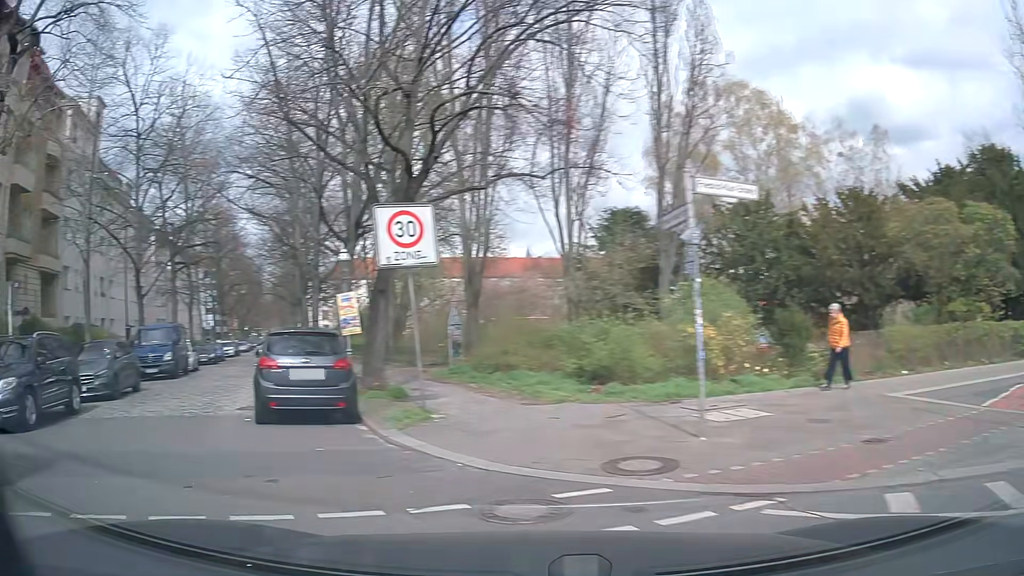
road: residential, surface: asphalt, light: Day
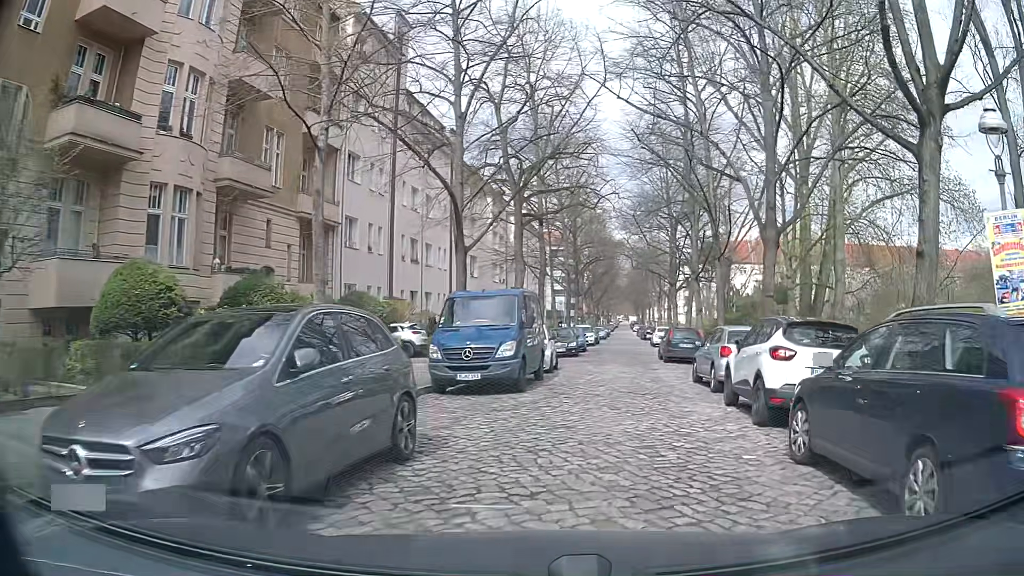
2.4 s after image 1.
(-6.5, +12.0) m; -31°
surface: sett
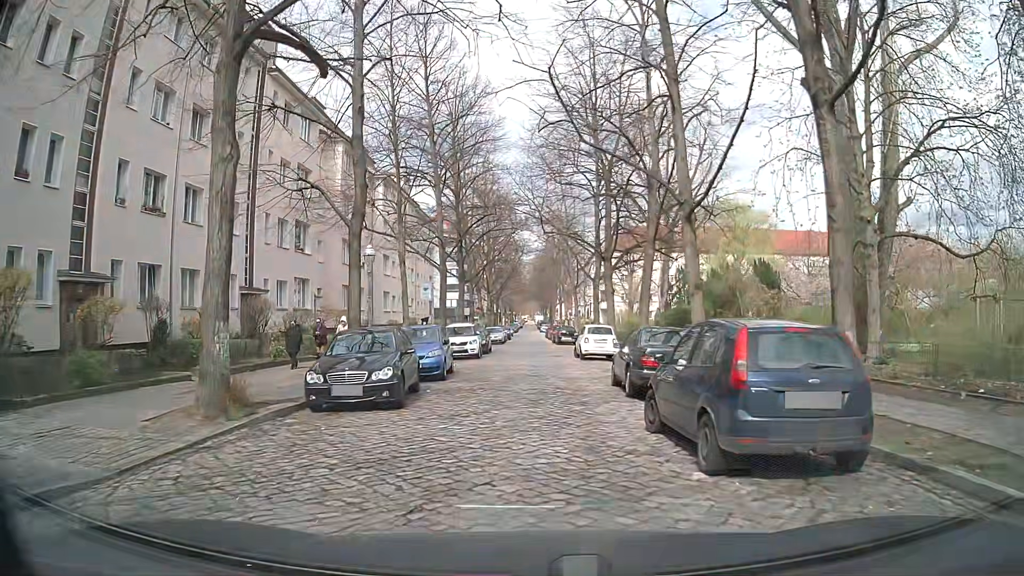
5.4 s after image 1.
(+2.9, +20.9) m; +8°
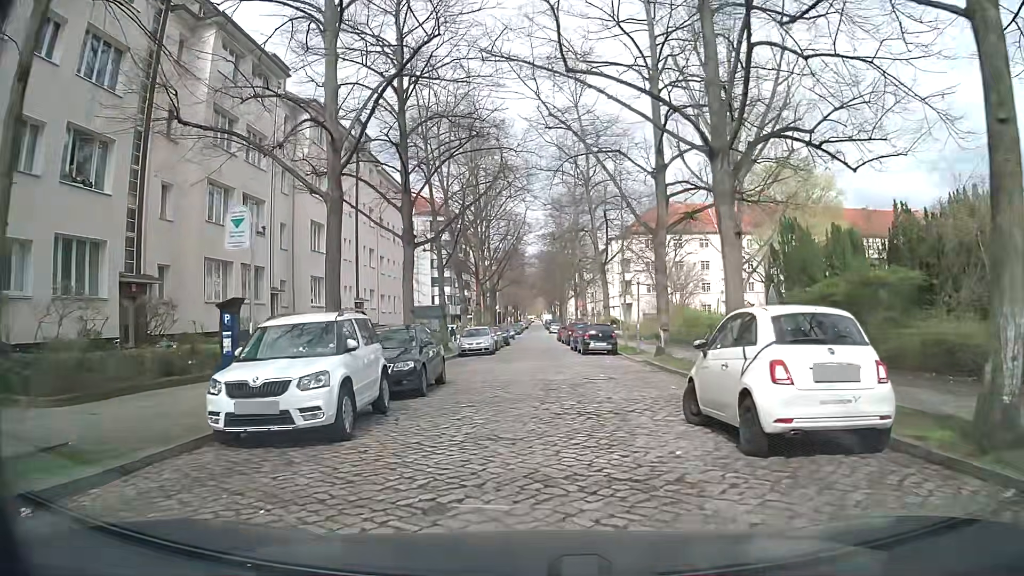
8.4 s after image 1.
(+0.2, +21.9) m; -1°
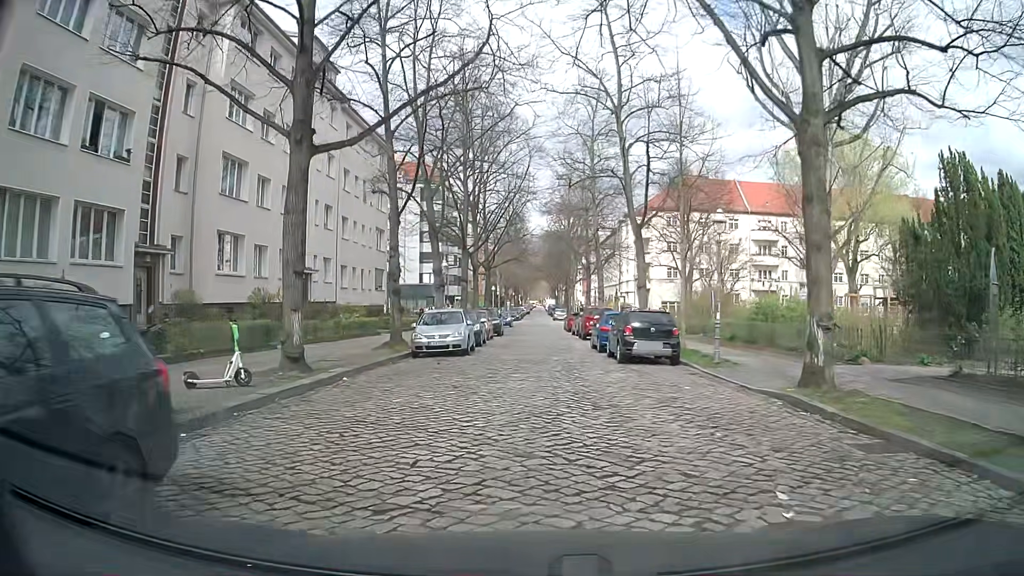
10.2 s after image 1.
(+0.2, +13.1) m; +2°
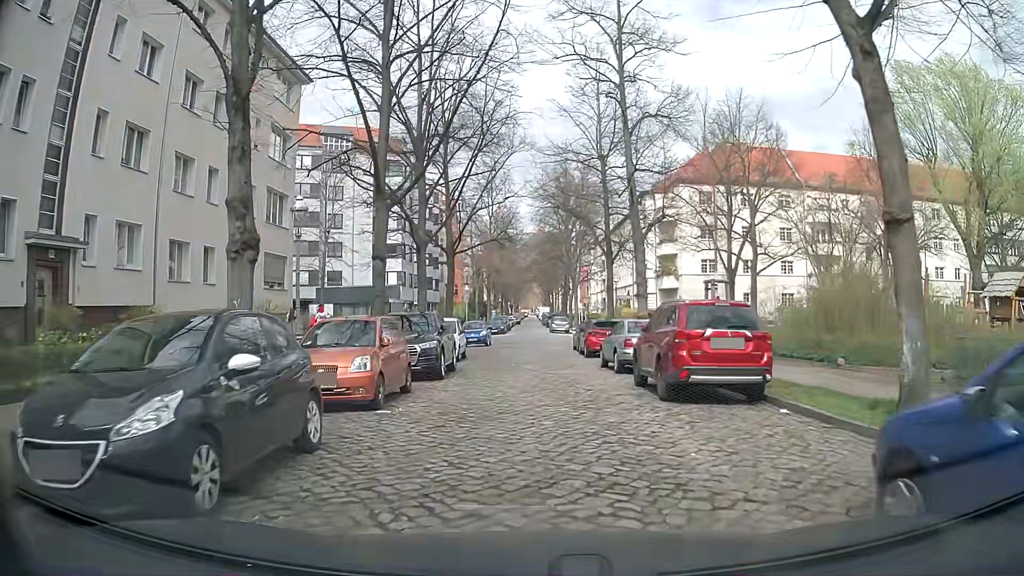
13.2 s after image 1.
(-0.2, +22.0) m; +1°
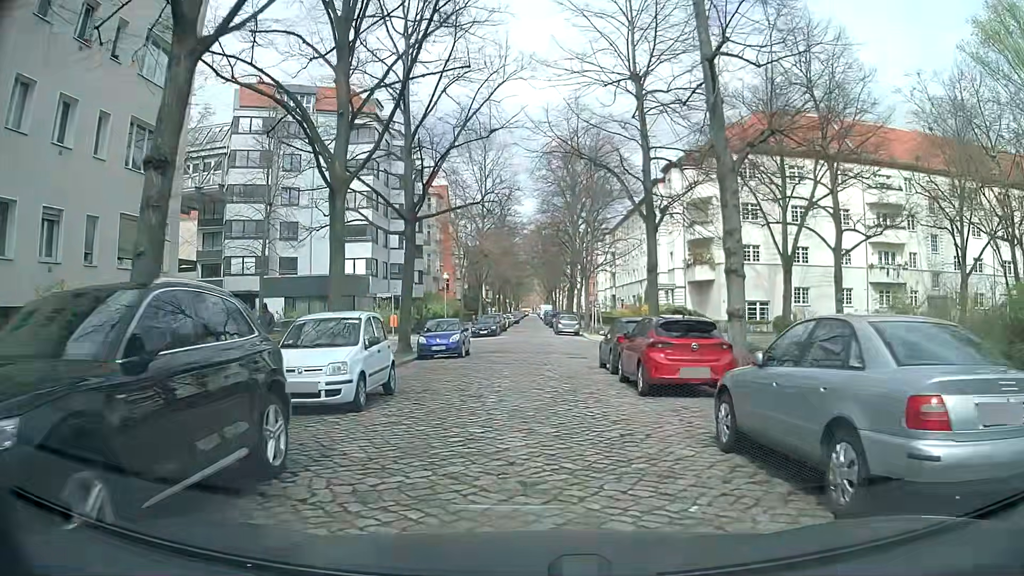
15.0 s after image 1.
(-0.2, +13.2) m; 0°
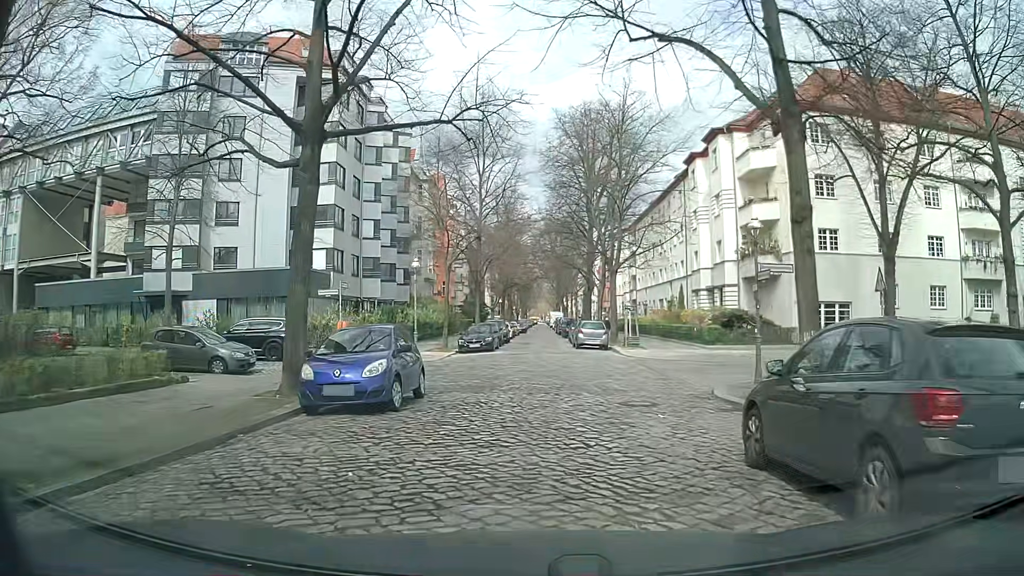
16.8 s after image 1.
(-0.2, +13.0) m; -3°
